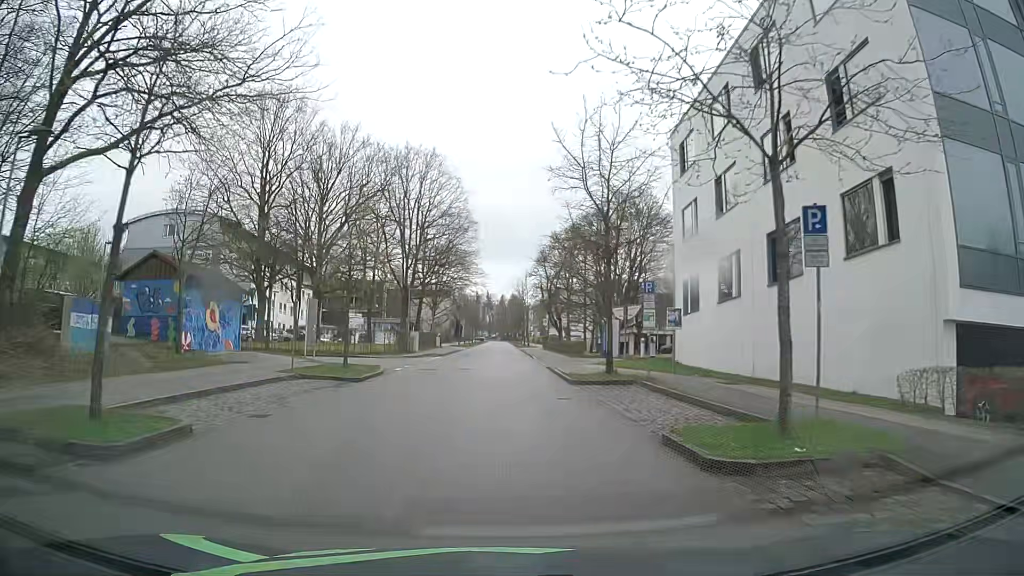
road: residential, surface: asphalt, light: Day
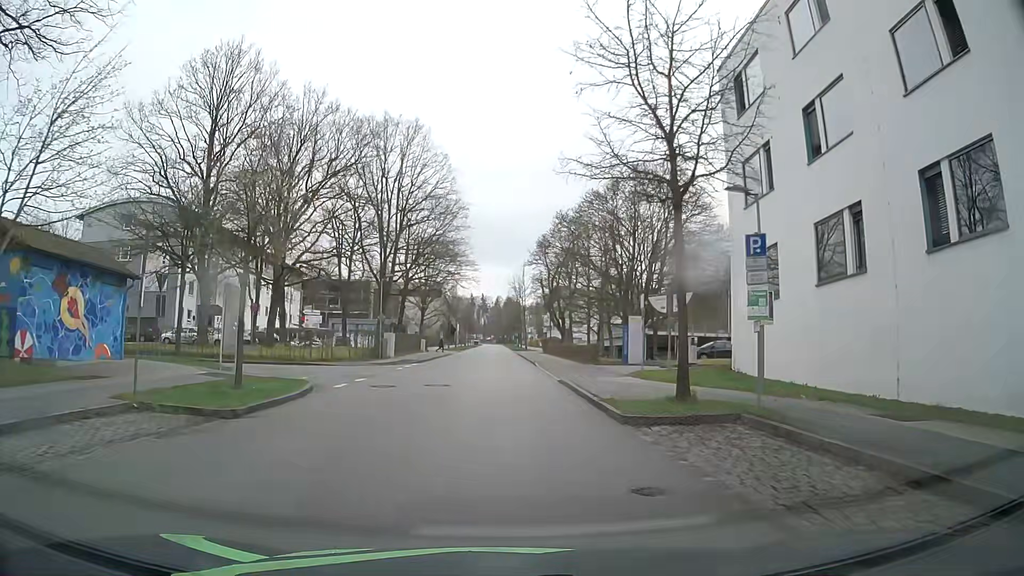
(0.0, +9.7) m; 0°
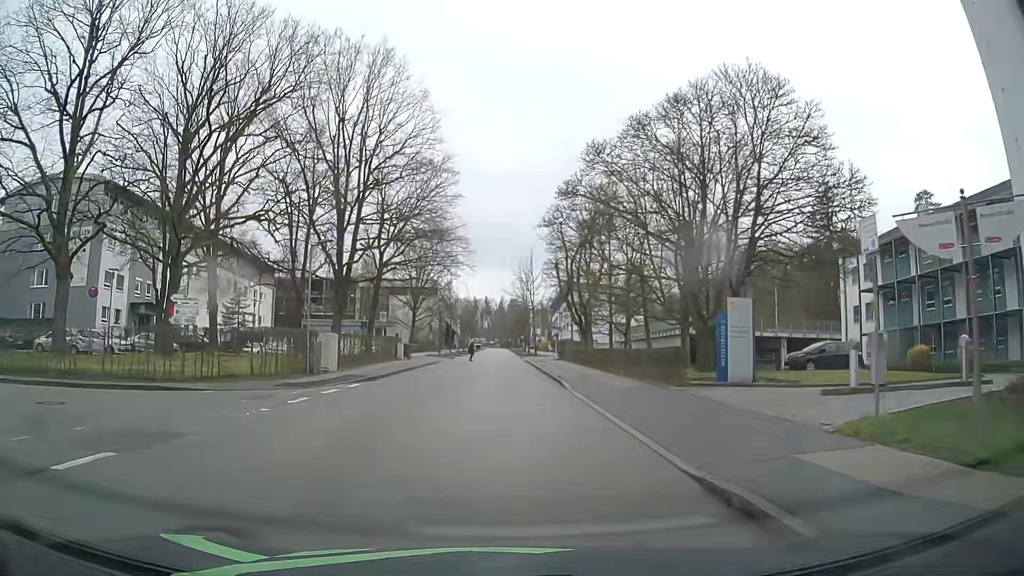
(+0.1, +15.9) m; +1°
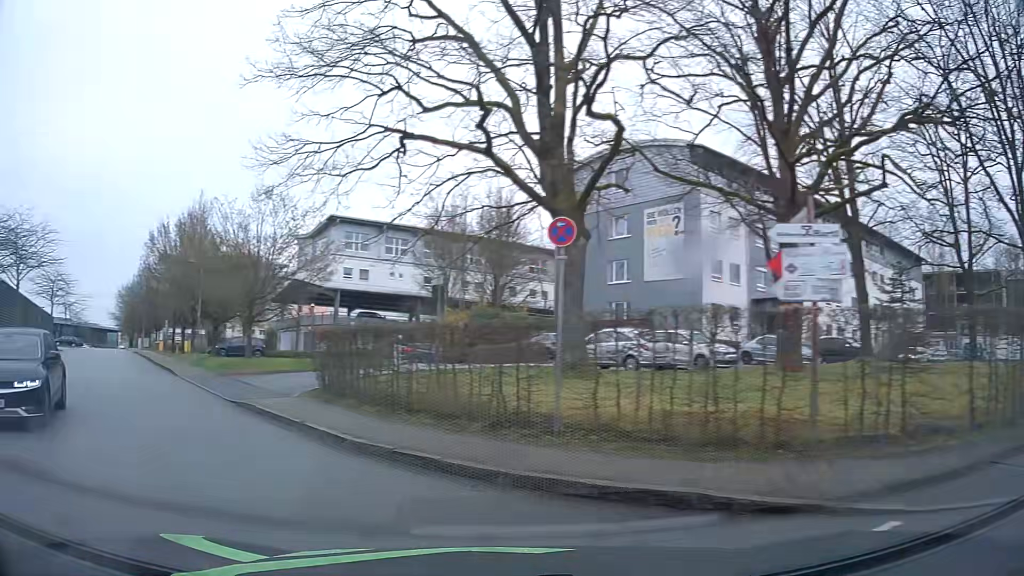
(-4.8, +13.5) m; -55°
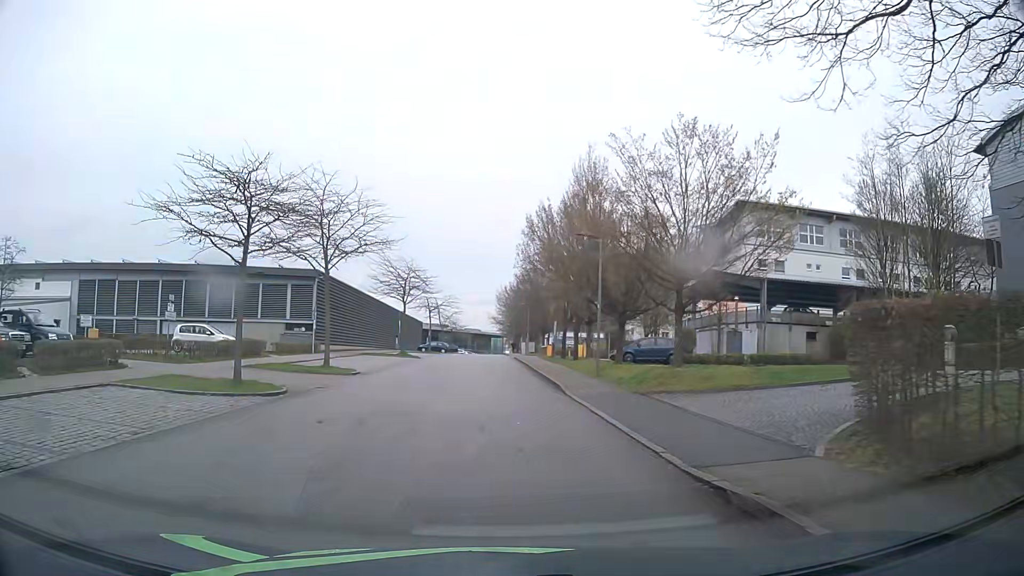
(-3.5, +8.9) m; -34°
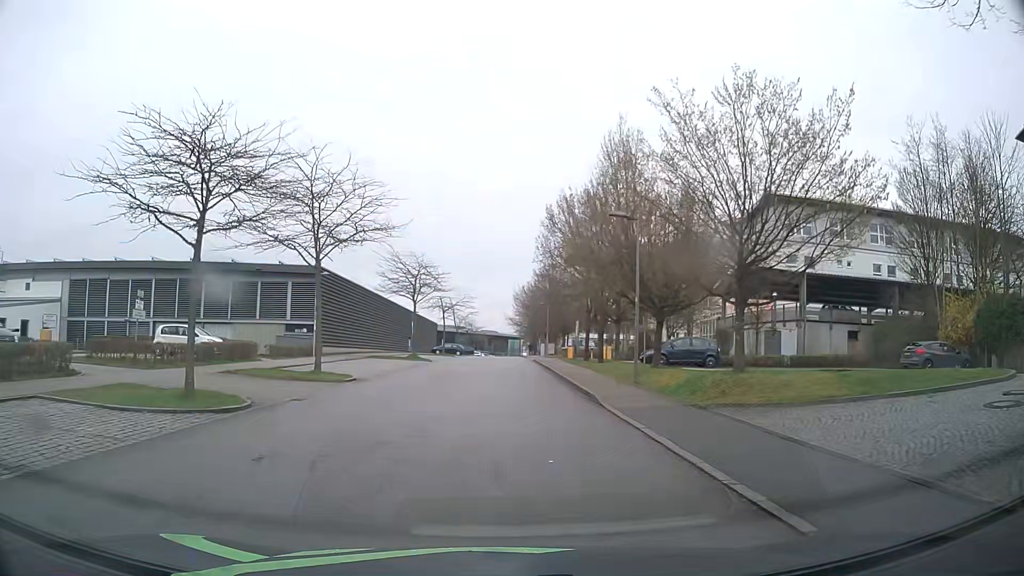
(-0.1, +3.9) m; -1°
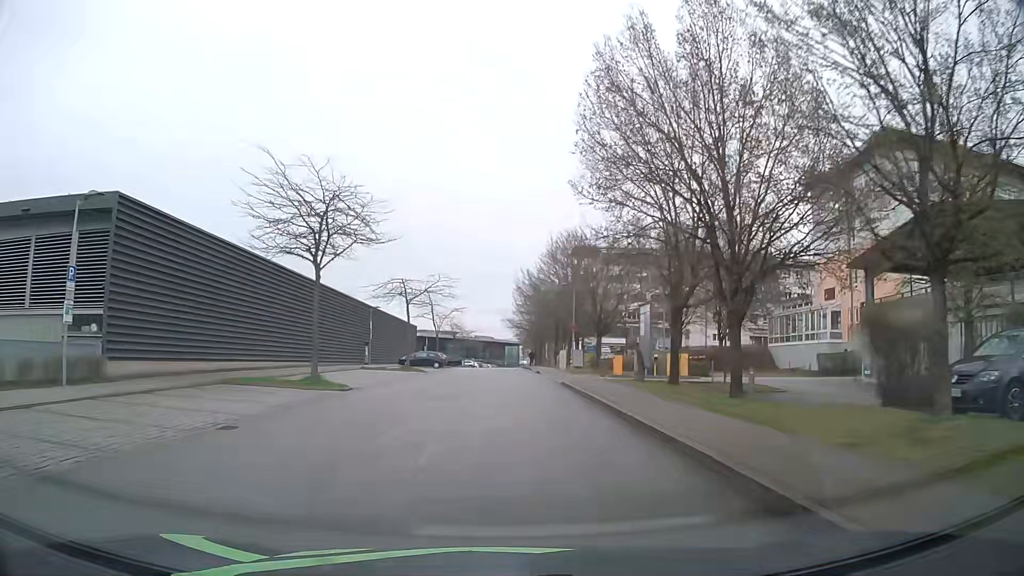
(-0.4, +25.4) m; 0°
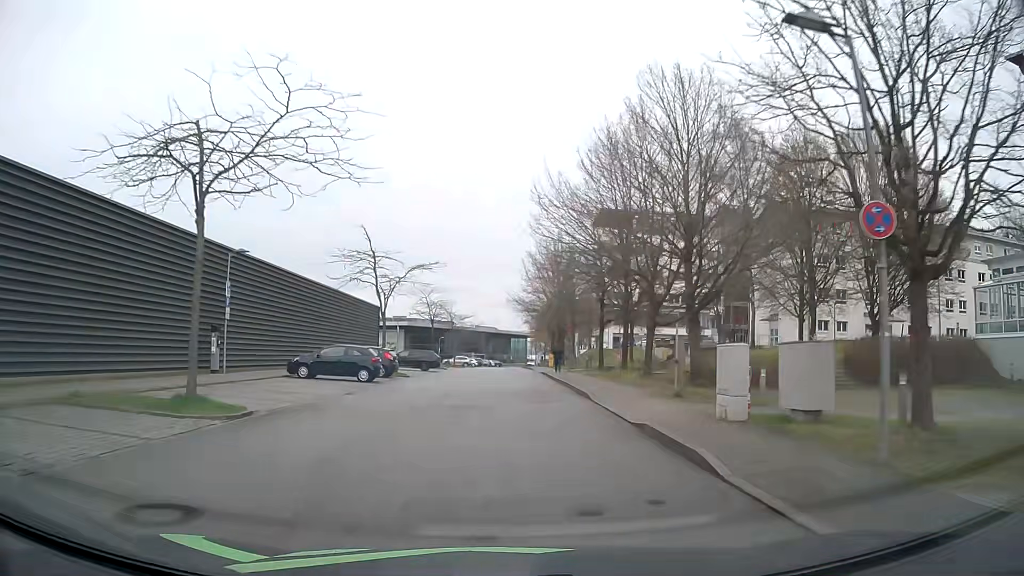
(-0.2, +32.4) m; -1°
(0, +10) (0, +20) (0, +30) (0, +40) (0, +50) (0, +60) (0, +70) (0, +80) (0, +90) (0, +100) m
